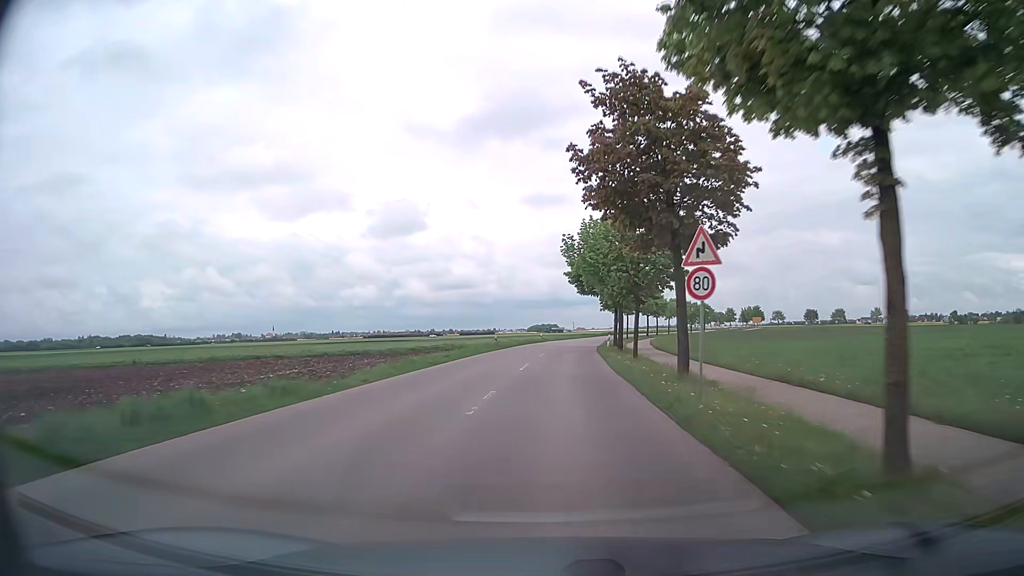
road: tertiary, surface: asphalt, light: Day
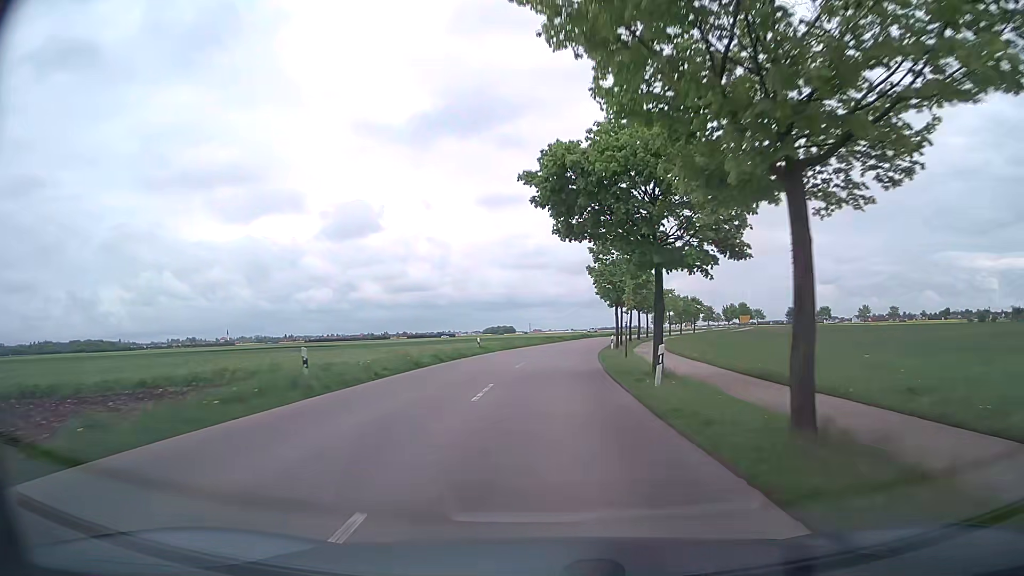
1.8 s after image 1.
(+0.9, +33.8) m; +4°
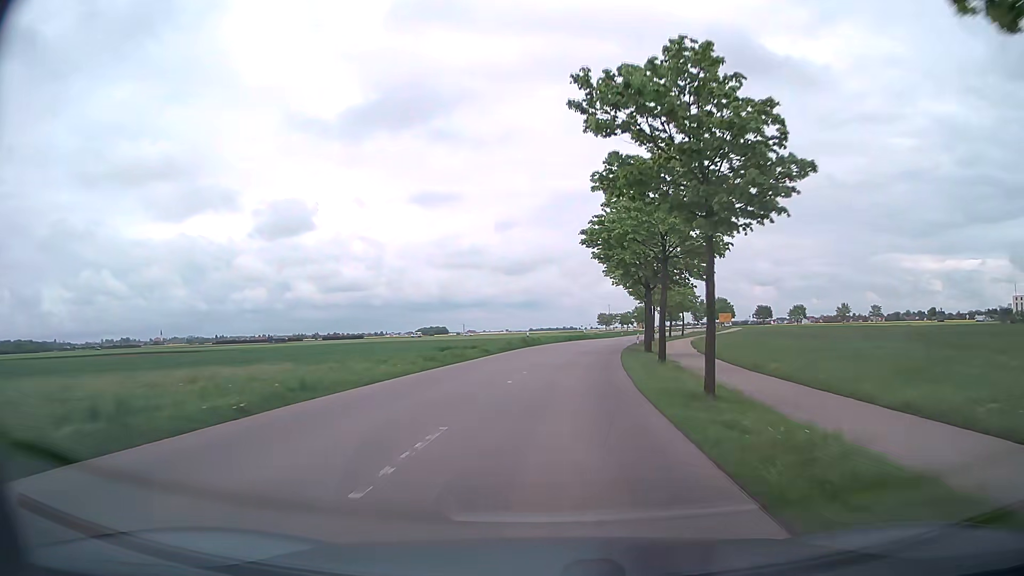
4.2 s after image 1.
(+1.6, +43.4) m; +5°
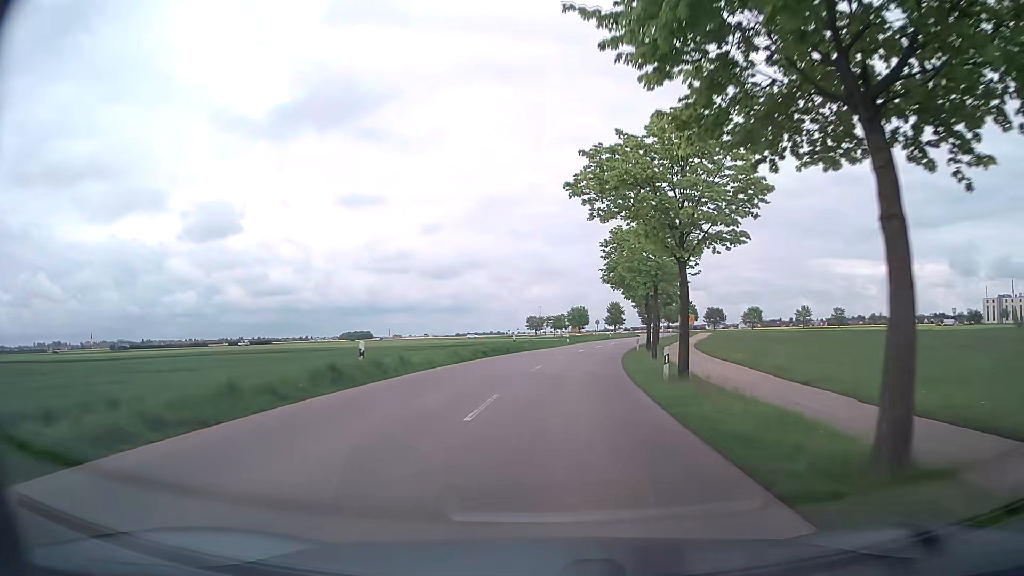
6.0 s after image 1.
(+1.8, +31.1) m; +6°
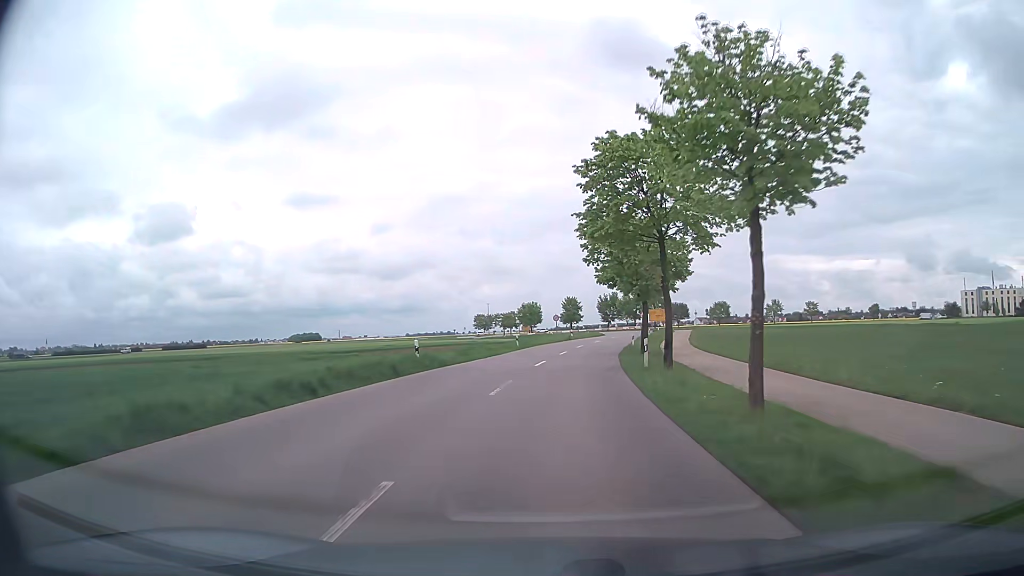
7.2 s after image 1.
(+0.7, +19.8) m; +4°
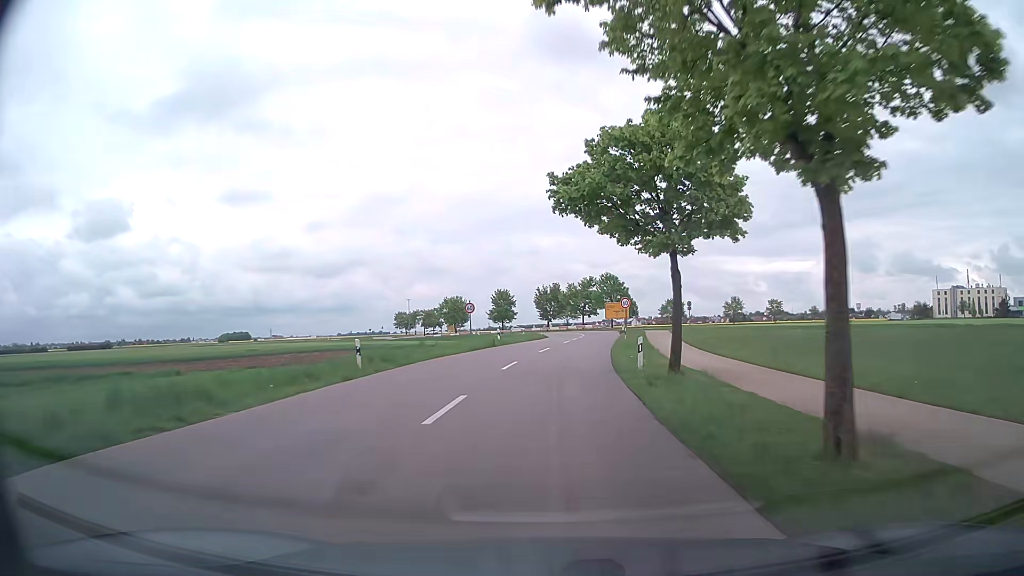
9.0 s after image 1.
(+1.5, +28.3) m; +6°
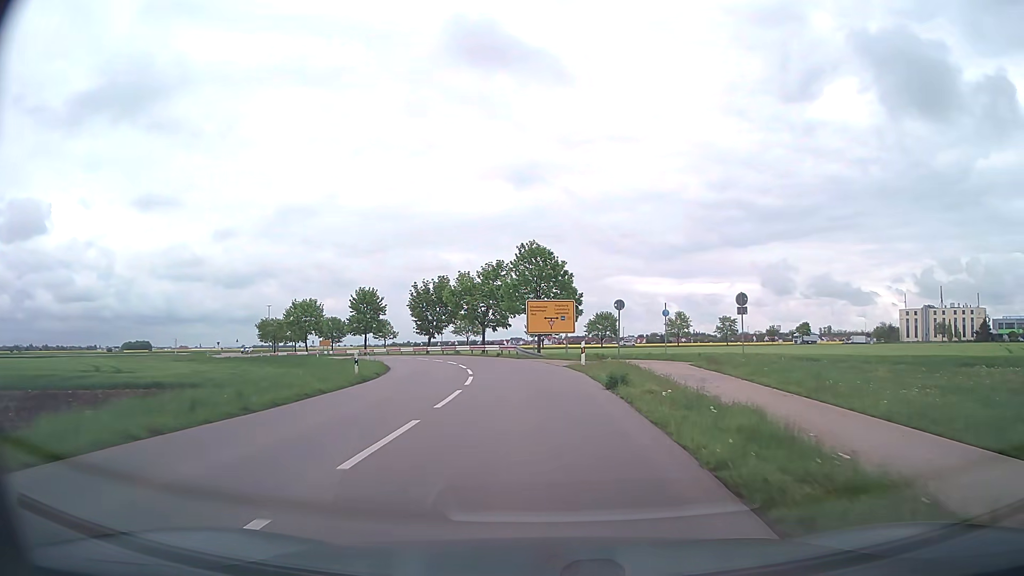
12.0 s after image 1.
(+2.9, +44.3) m; +8°
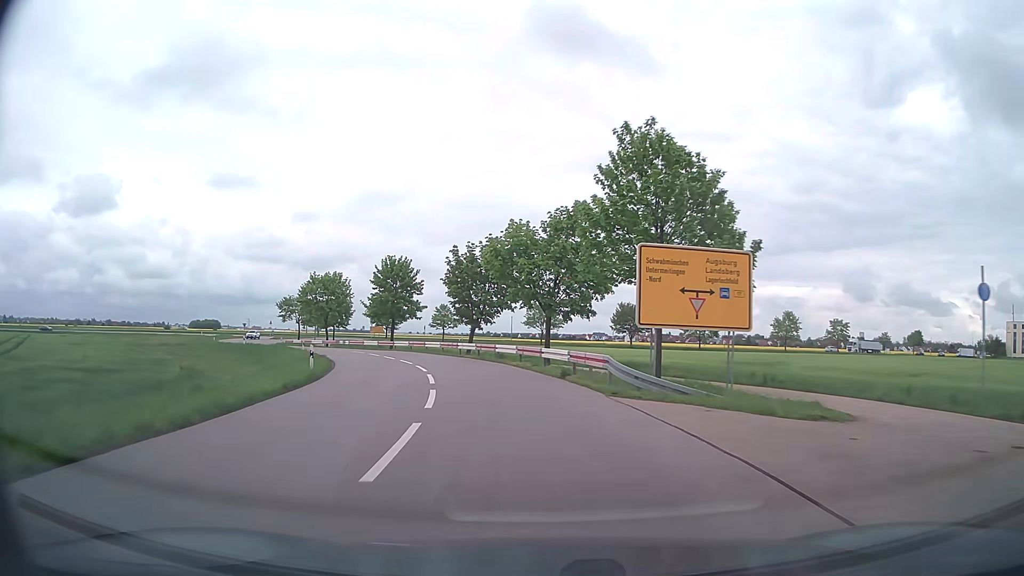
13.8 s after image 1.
(-1.1, +24.6) m; -7°
